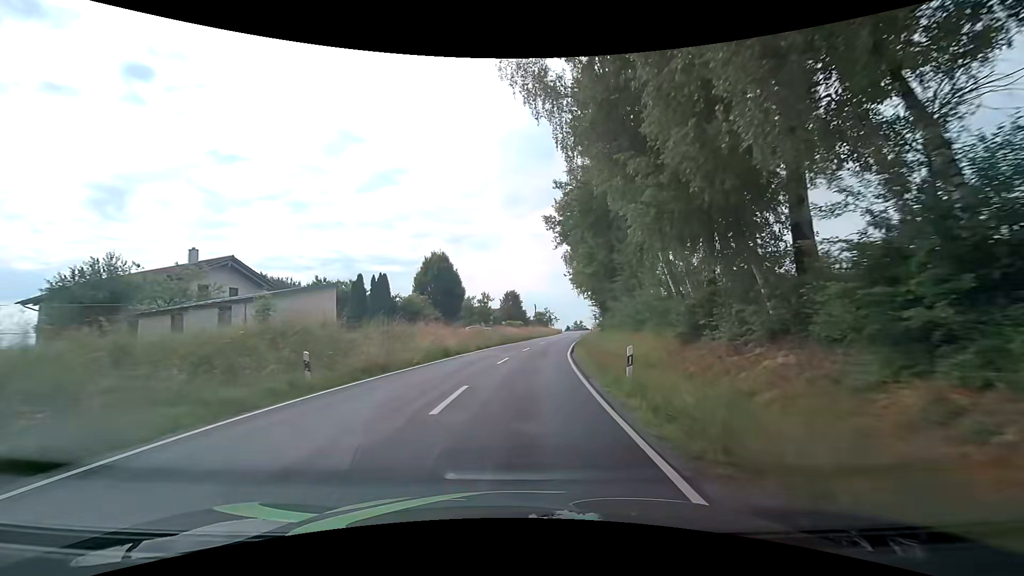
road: tertiary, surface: asphalt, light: Day
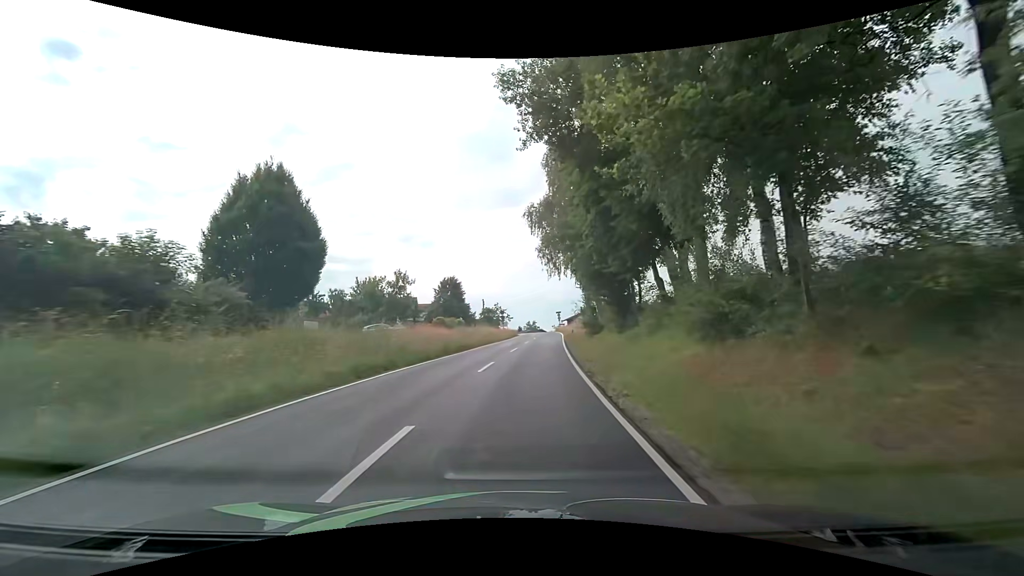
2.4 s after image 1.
(+1.4, +28.9) m; +6°
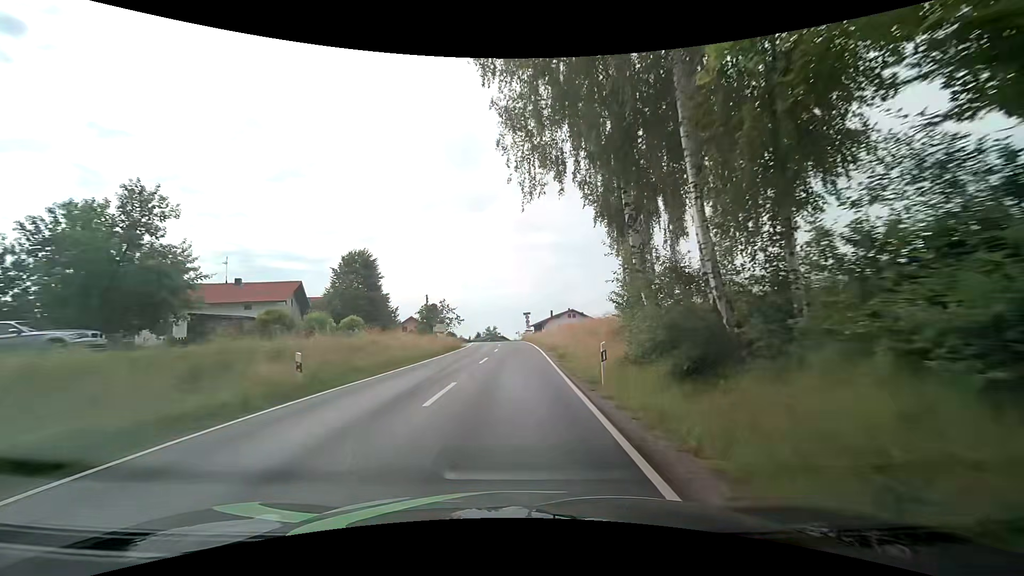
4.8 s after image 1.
(+1.4, +29.8) m; +4°
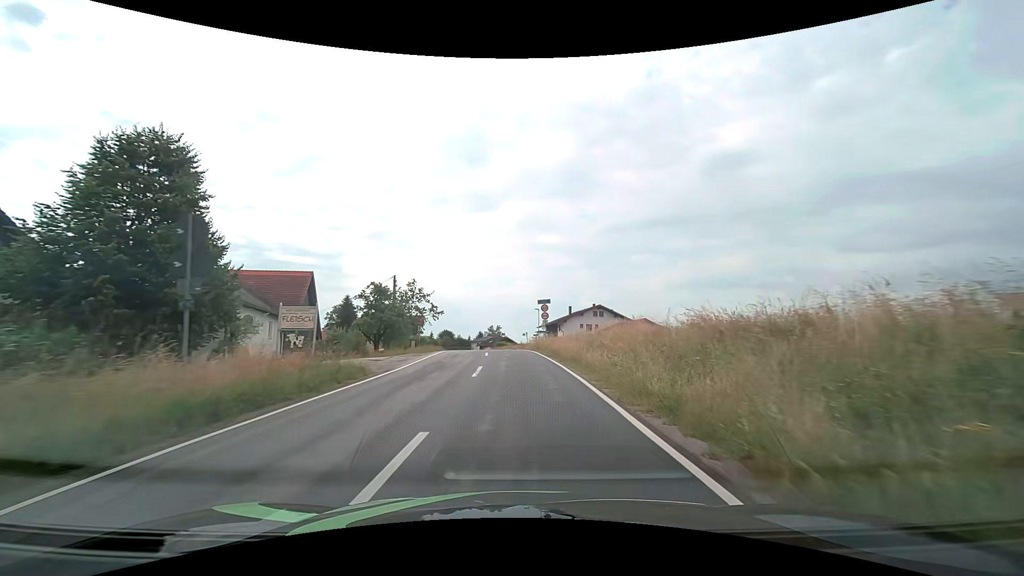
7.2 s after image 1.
(-0.2, +30.4) m; -1°
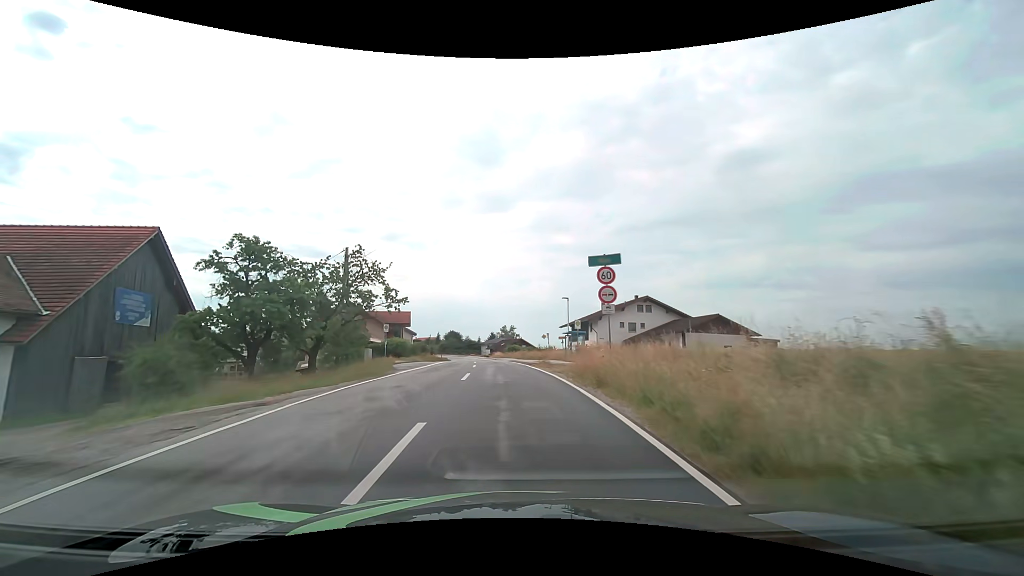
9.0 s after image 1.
(-0.2, +23.3) m; -2°
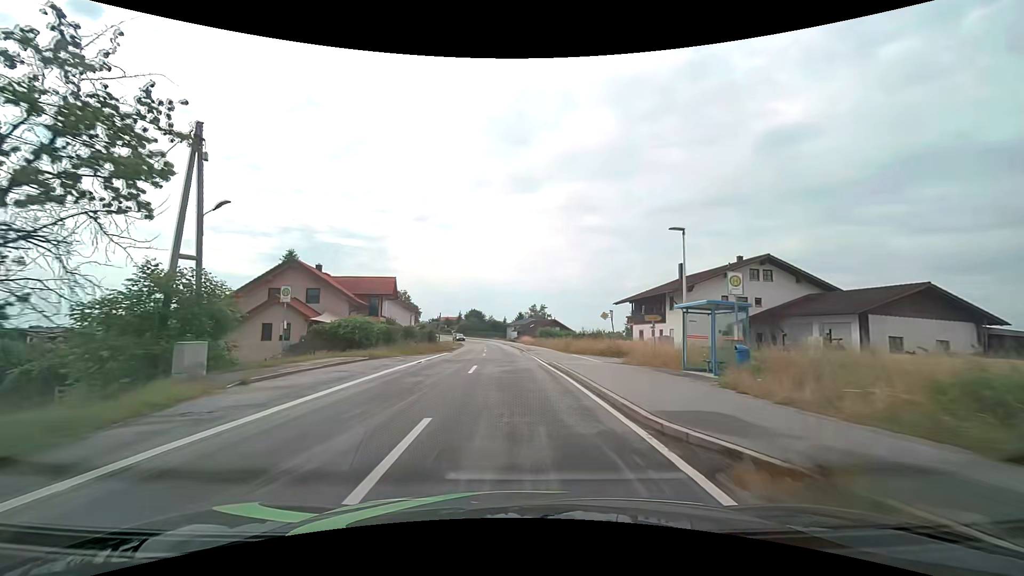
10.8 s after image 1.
(-0.8, +23.8) m; -4°
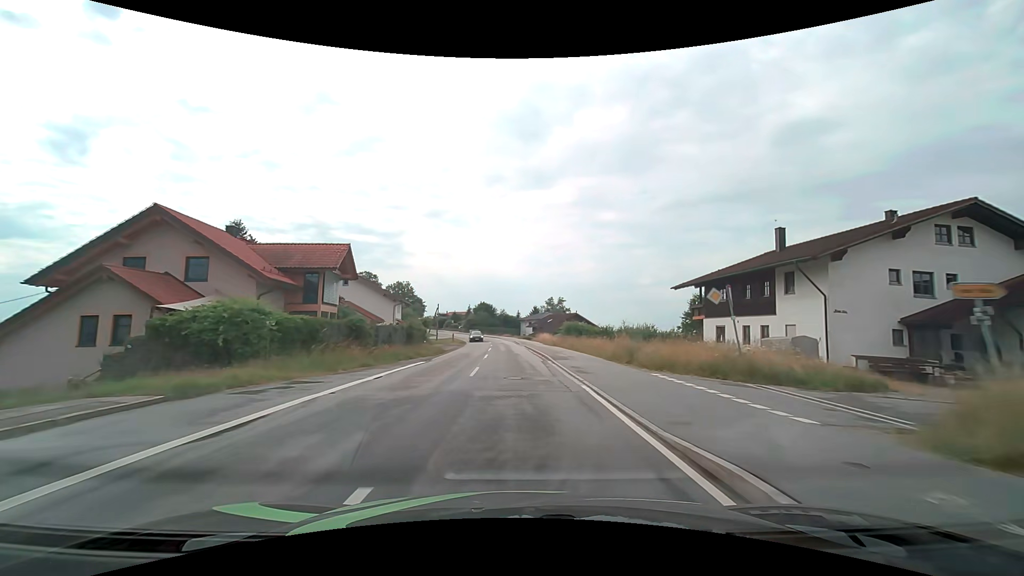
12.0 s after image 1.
(-0.2, +16.6) m; -2°
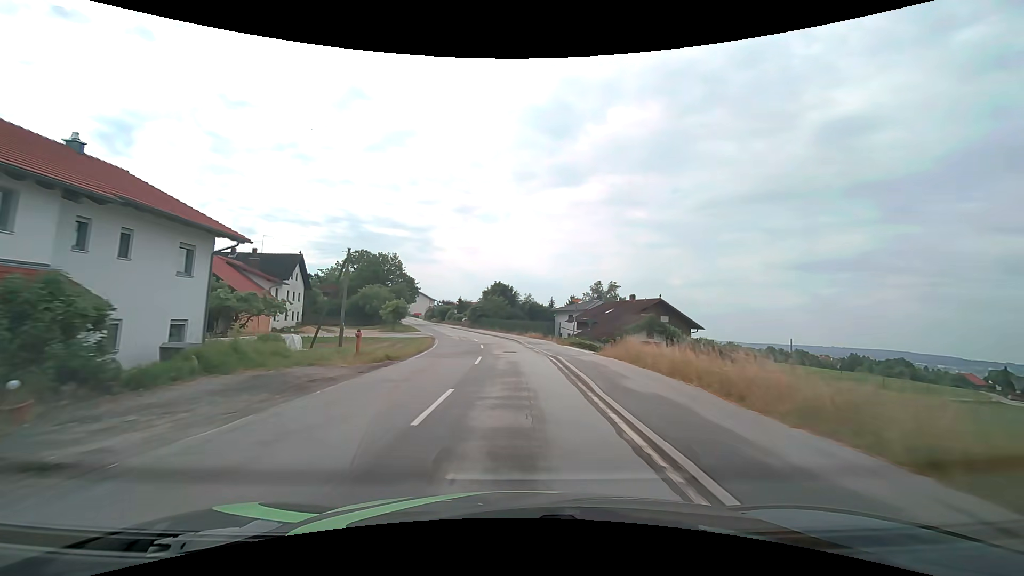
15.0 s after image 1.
(-0.7, +44.2) m; -3°
(0, +10) (0, +20) (-1, +30) (-2, +40) (-3, +50) (-6, +60) (-8, +69) (-11, +79) (-14, +88) (-17, +98) m
